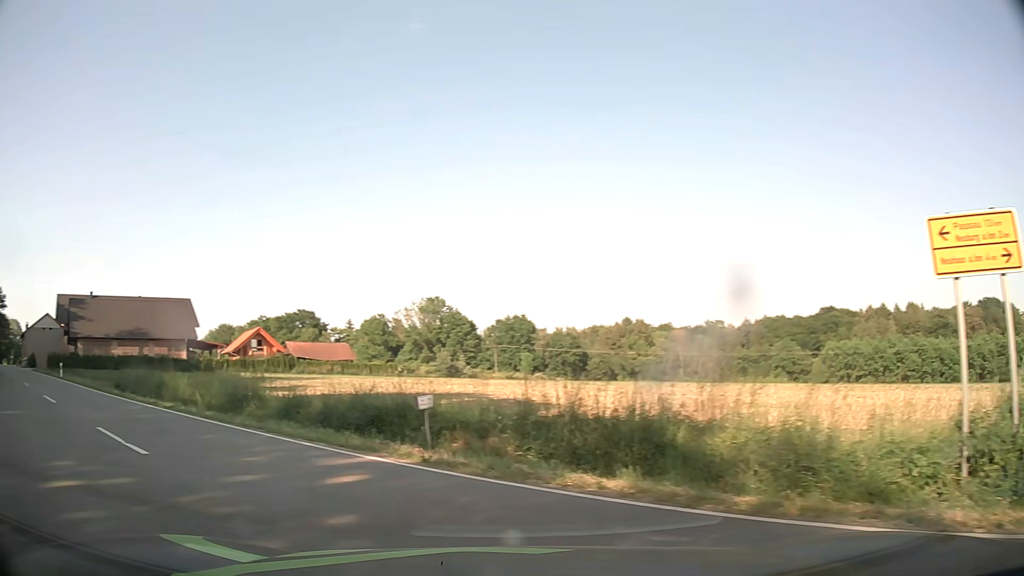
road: tertiary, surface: asphalt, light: Day
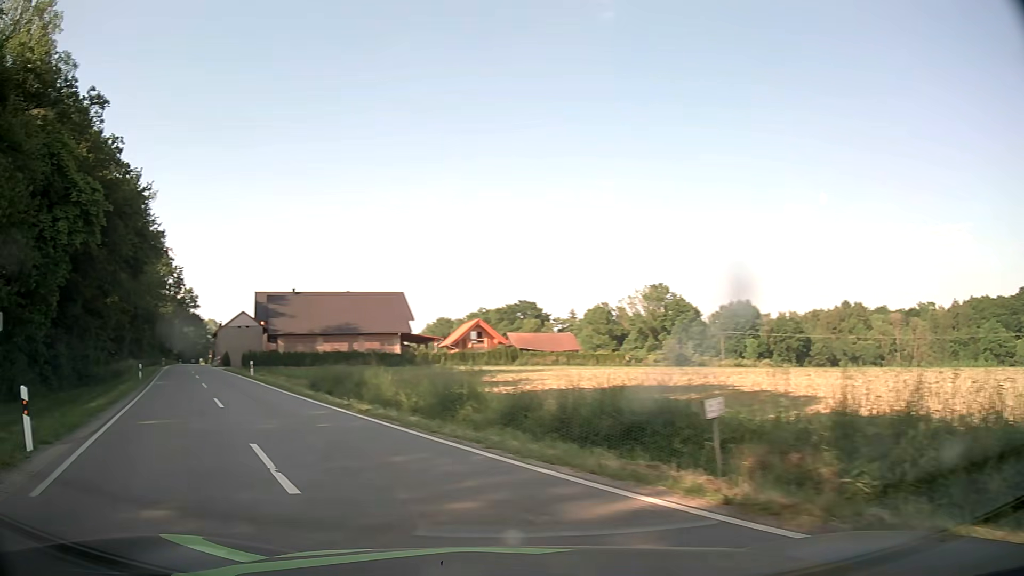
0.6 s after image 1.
(-0.5, +3.5) m; -19°
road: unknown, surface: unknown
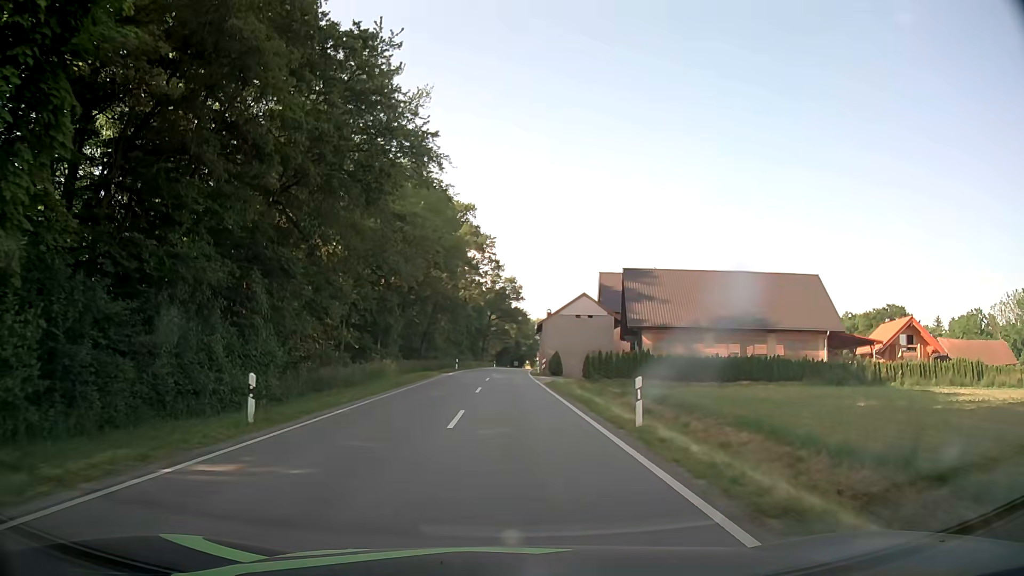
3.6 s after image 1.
(-12.0, +28.8) m; -29°
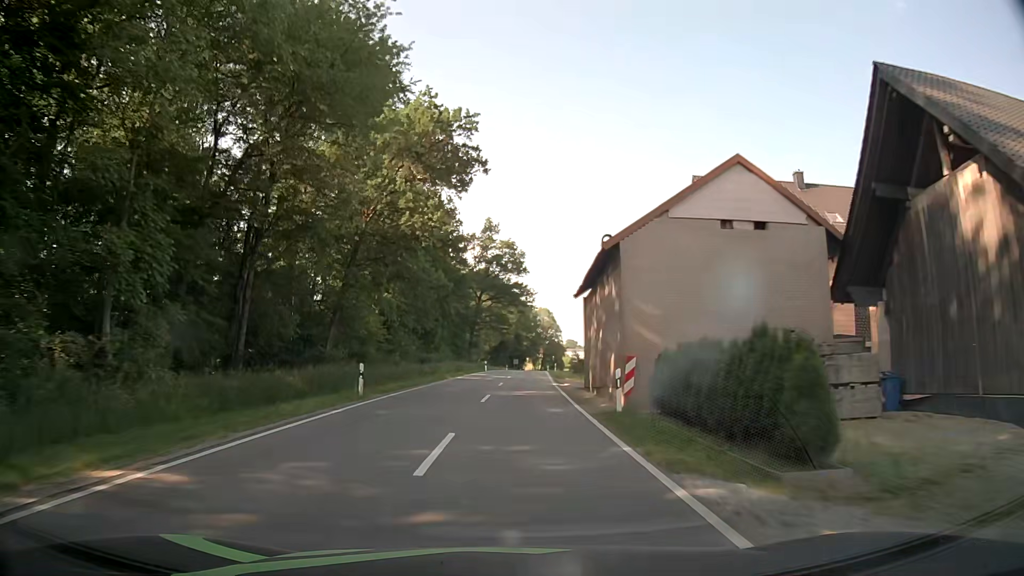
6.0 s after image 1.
(+0.1, +42.1) m; 0°
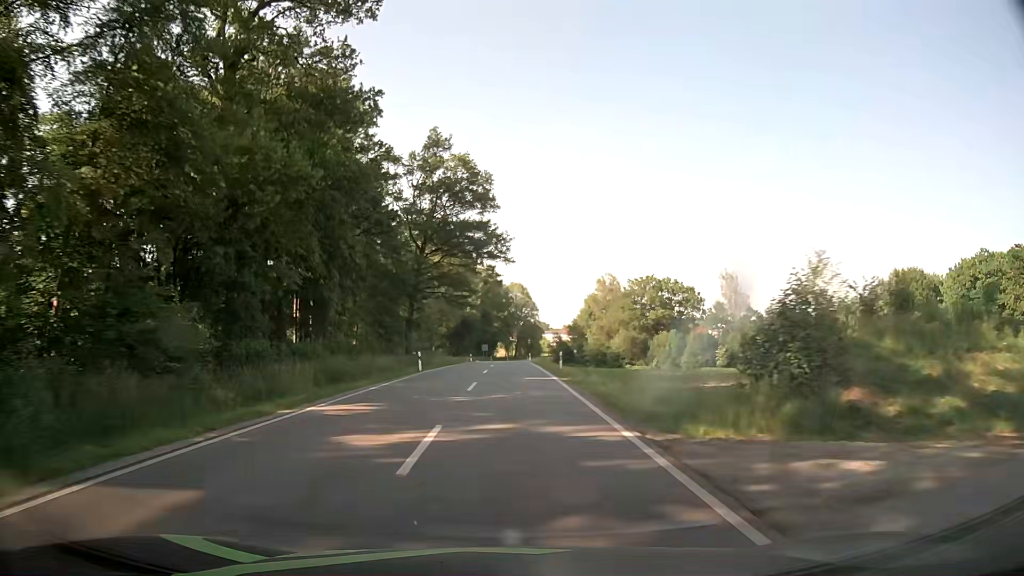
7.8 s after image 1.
(+0.9, +36.8) m; +3°
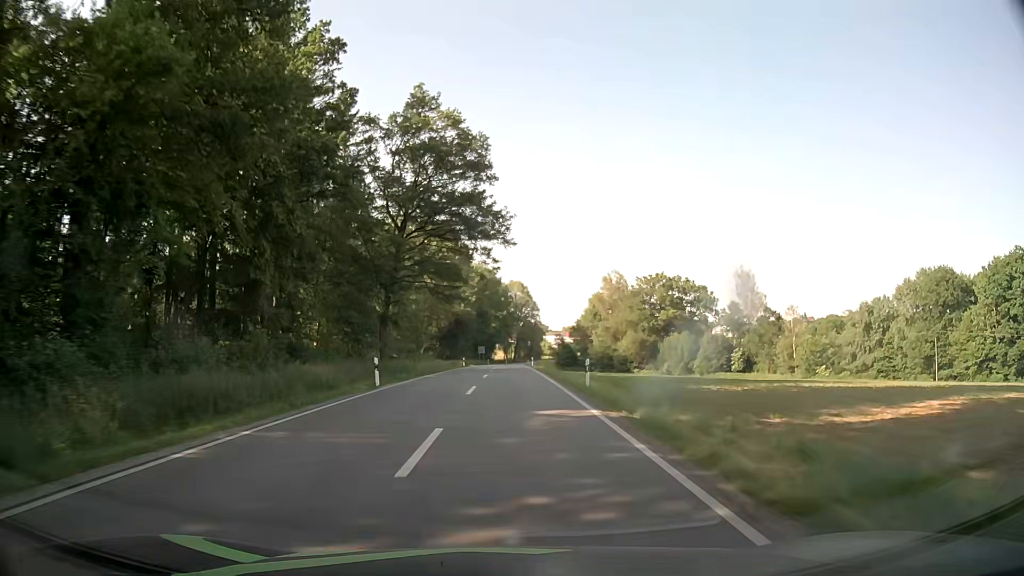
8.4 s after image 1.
(0.0, +11.9) m; 0°
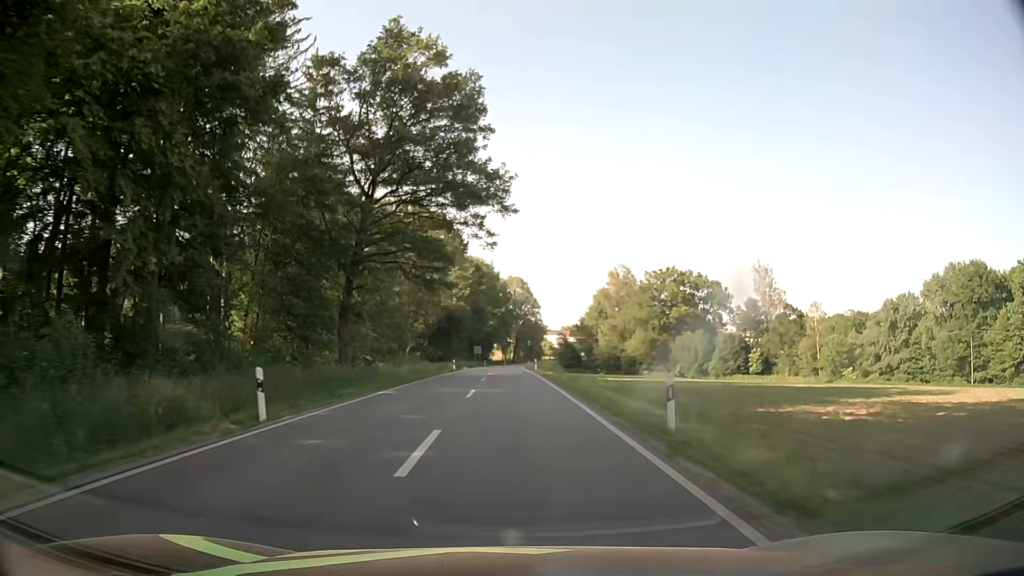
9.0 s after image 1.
(+0.1, +11.9) m; +1°
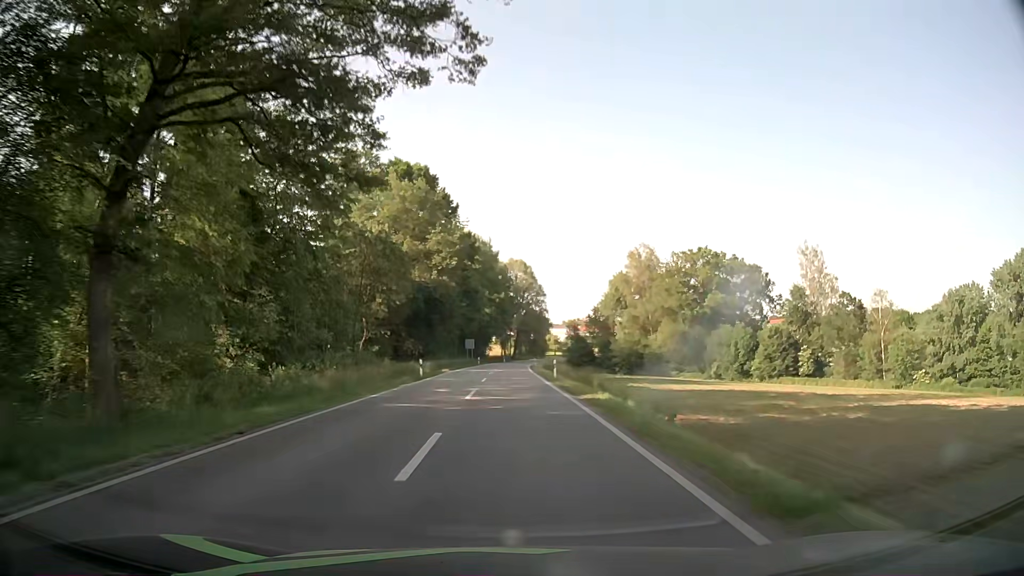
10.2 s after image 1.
(-0.2, +24.2) m; -1°
(0, +10) (0, +20) (0, +30) (0, +40) (+1, +50) (+1, +60) (+1, +70) (+1, +80) (+2, +90) (+2, +100) m
